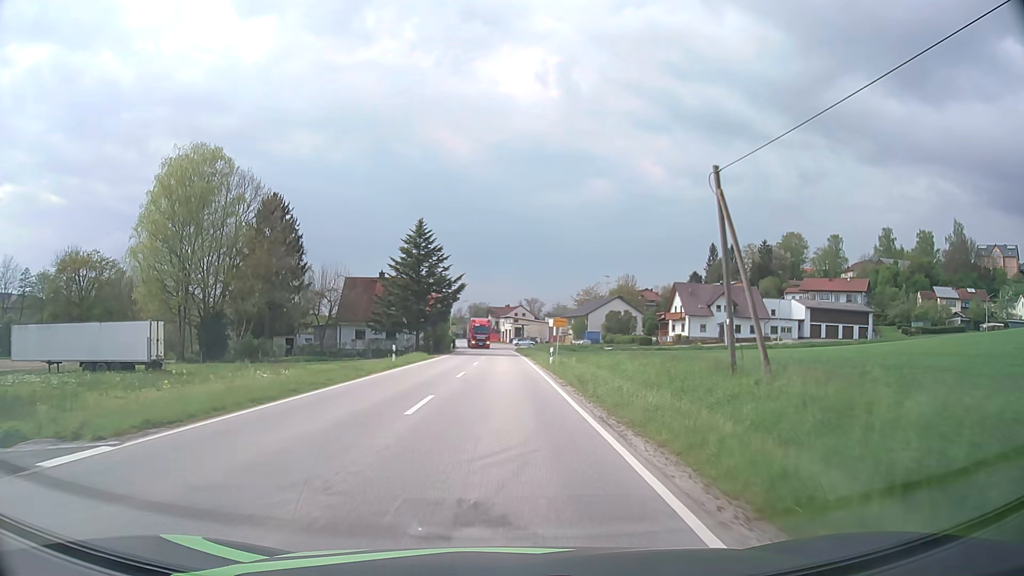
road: secondary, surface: asphalt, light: Day
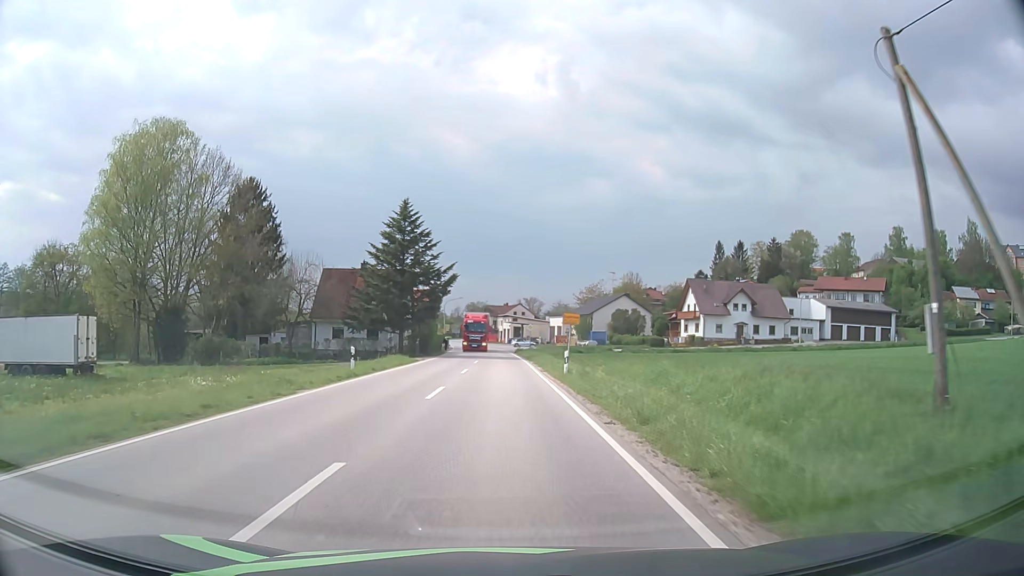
(0.0, +8.8) m; 0°
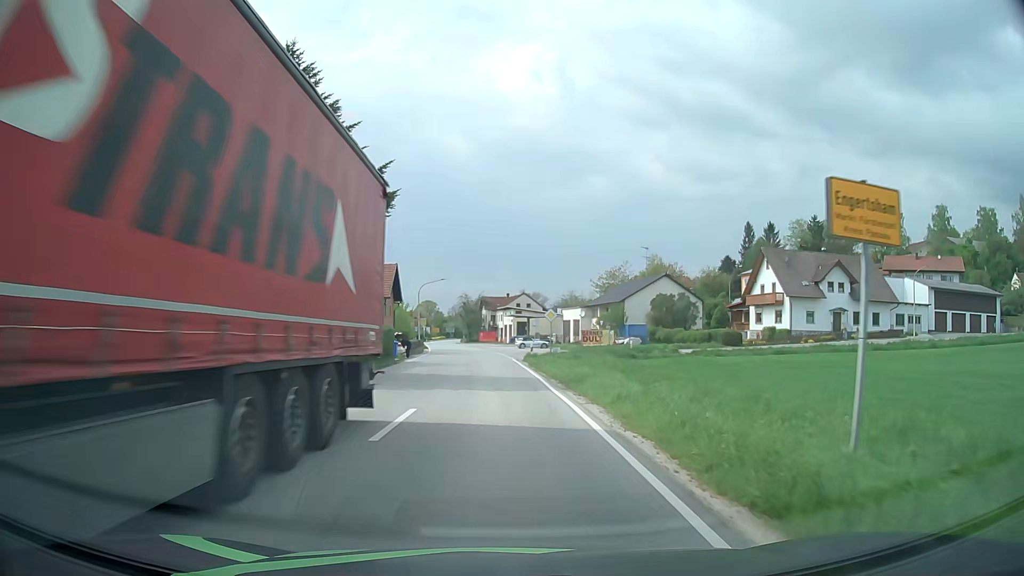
(0.0, +30.1) m; 0°
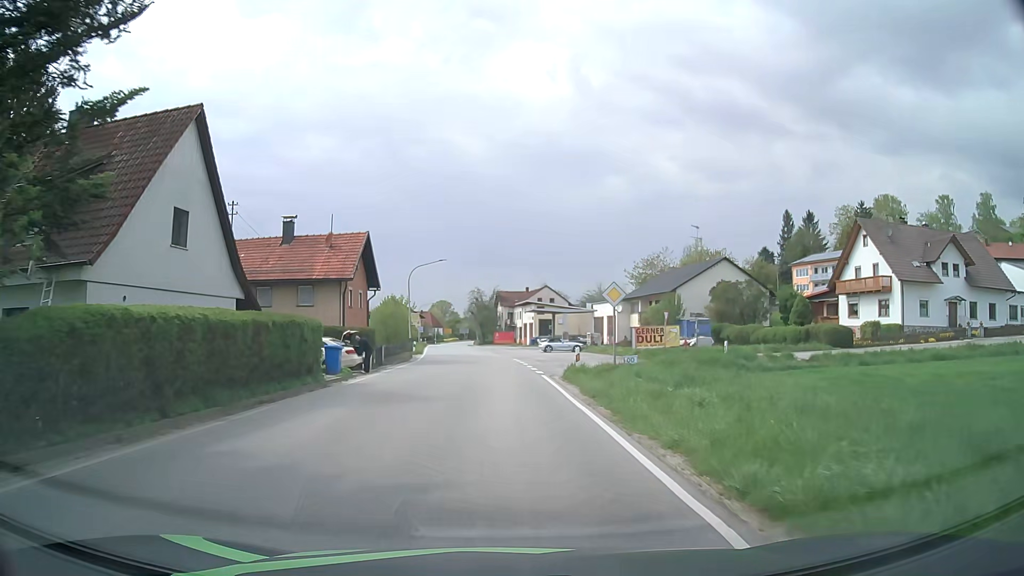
(-0.2, +18.2) m; -2°
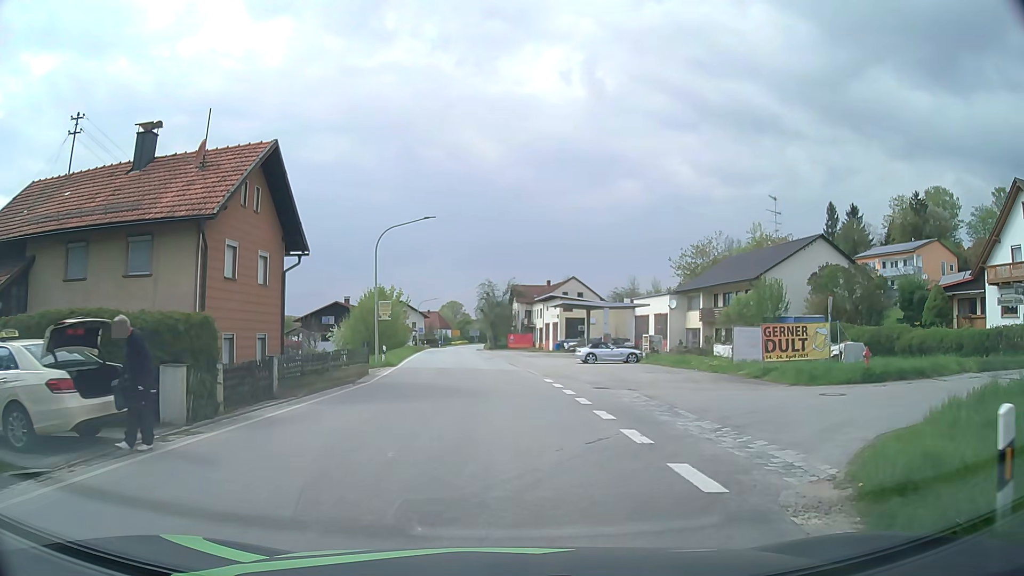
(-0.4, +19.3) m; -2°
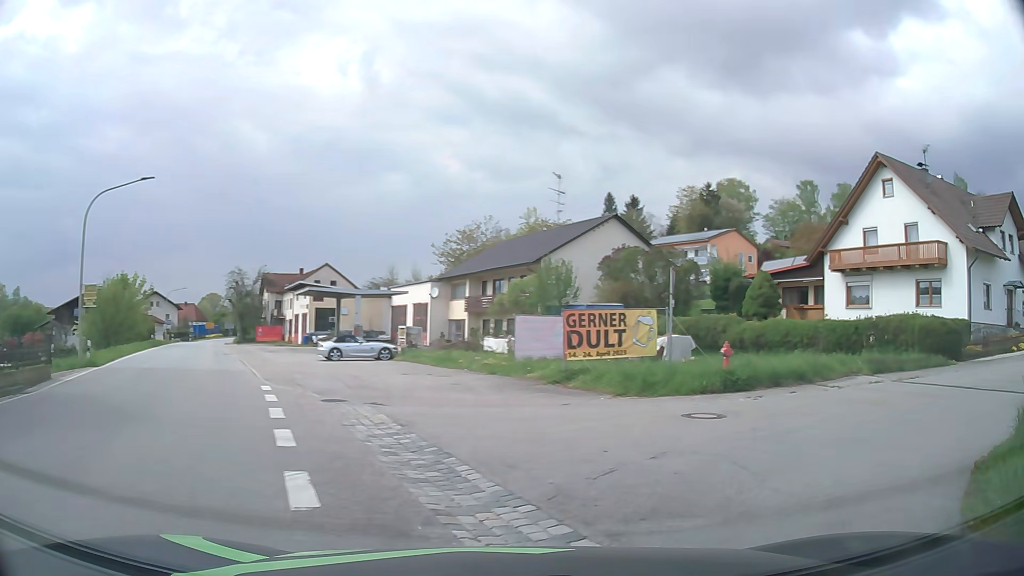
(+0.9, +6.7) m; +19°
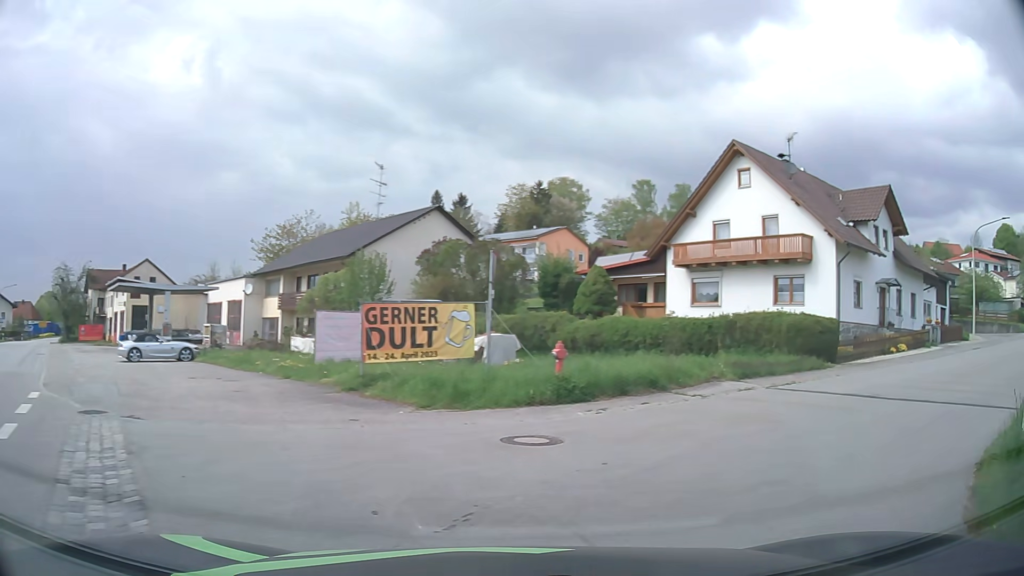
(+0.4, +2.9) m; +13°
